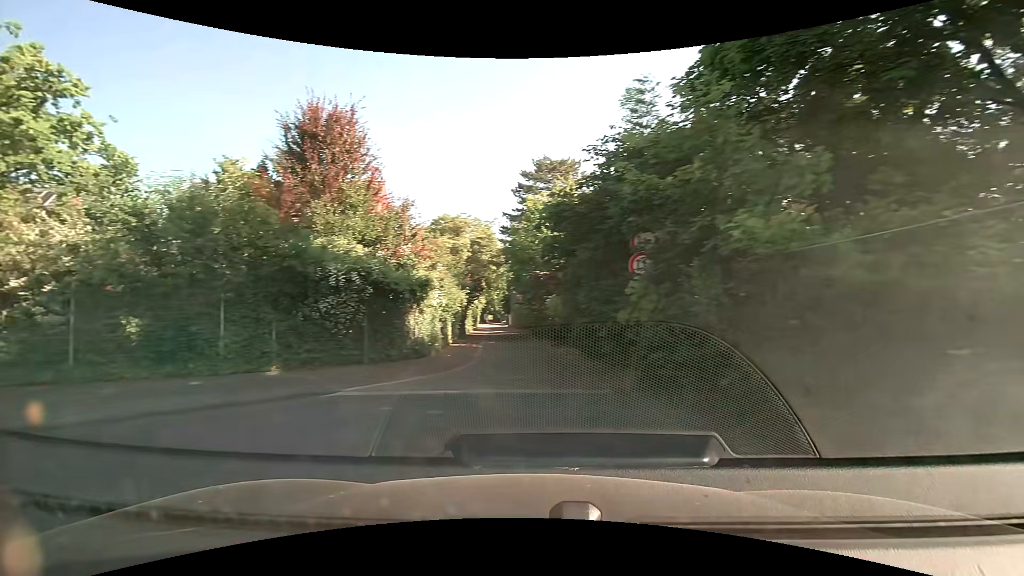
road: residential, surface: paved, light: Day
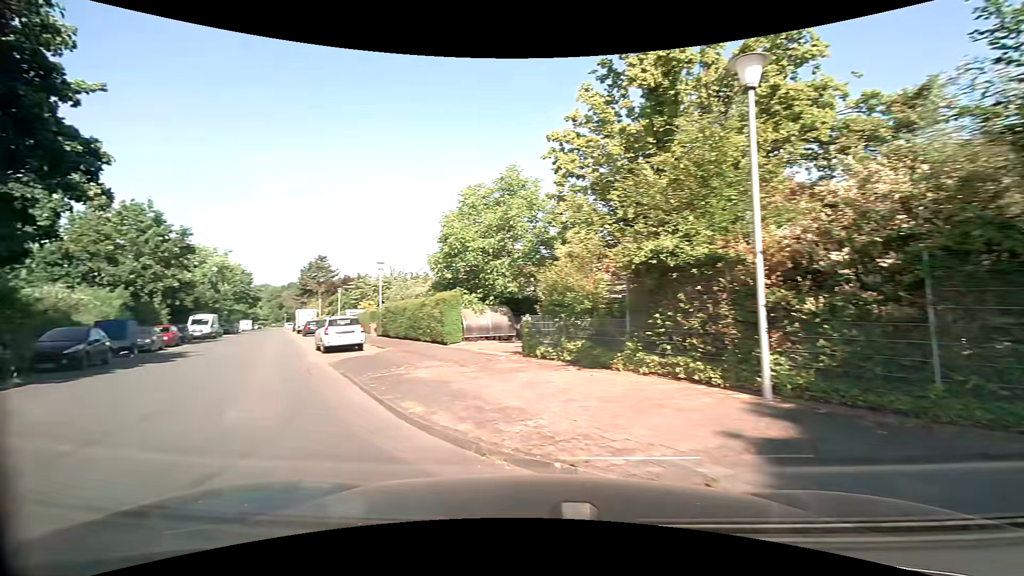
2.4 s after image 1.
(-3.3, +4.6) m; -69°
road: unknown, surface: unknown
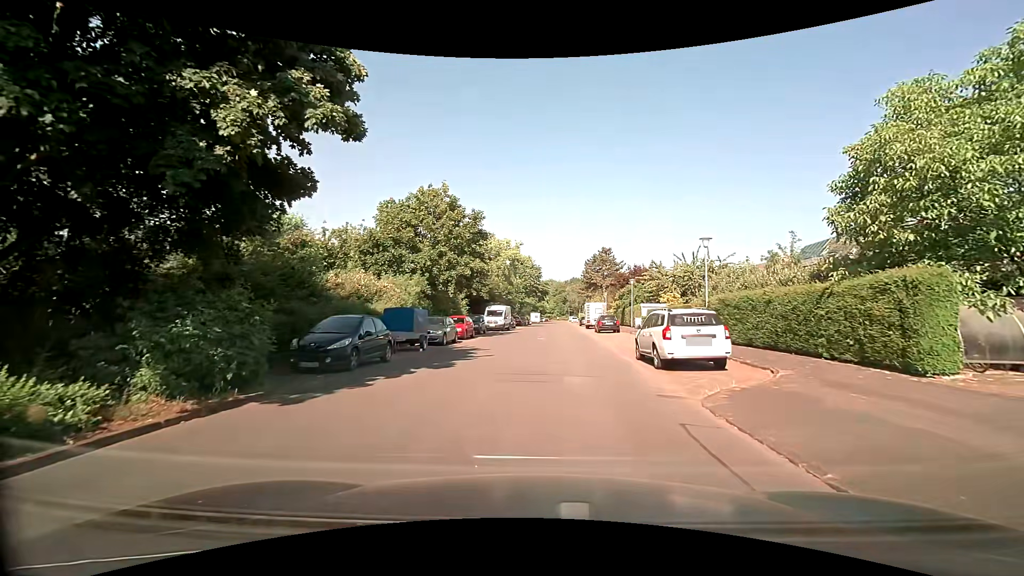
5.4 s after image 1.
(-4.3, +8.2) m; -34°
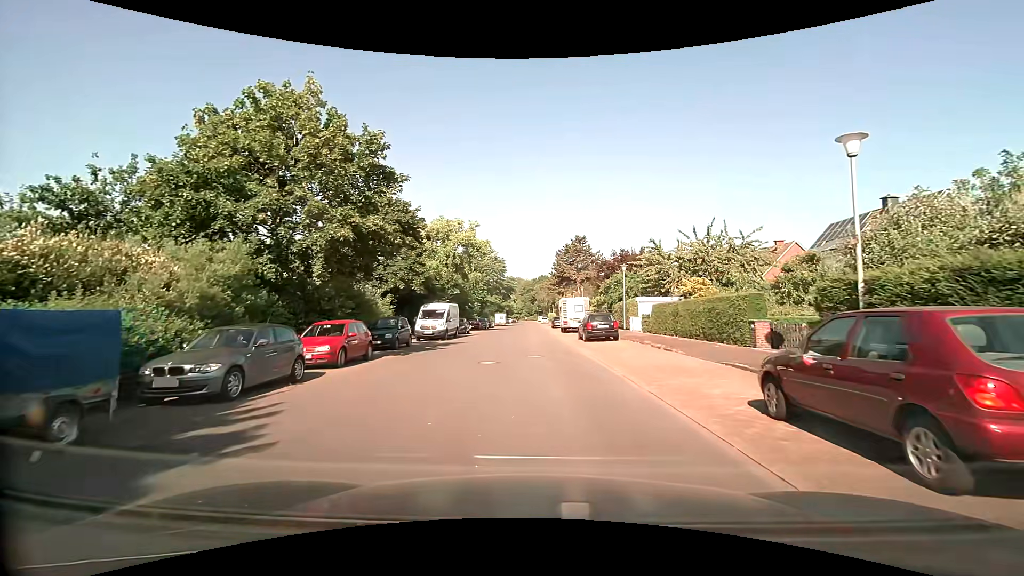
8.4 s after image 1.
(+0.7, +14.5) m; +3°
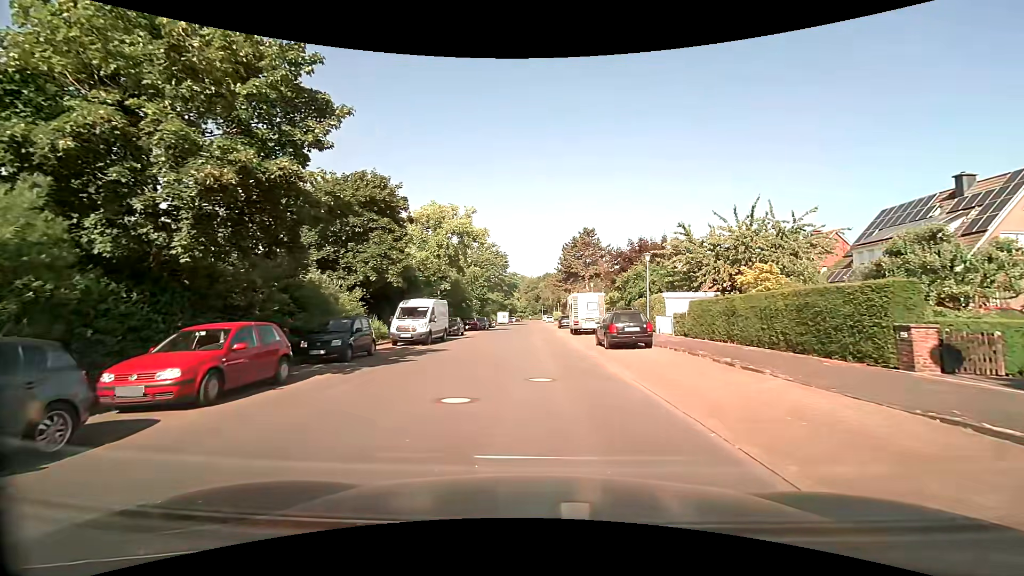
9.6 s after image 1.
(0.0, +6.4) m; -1°
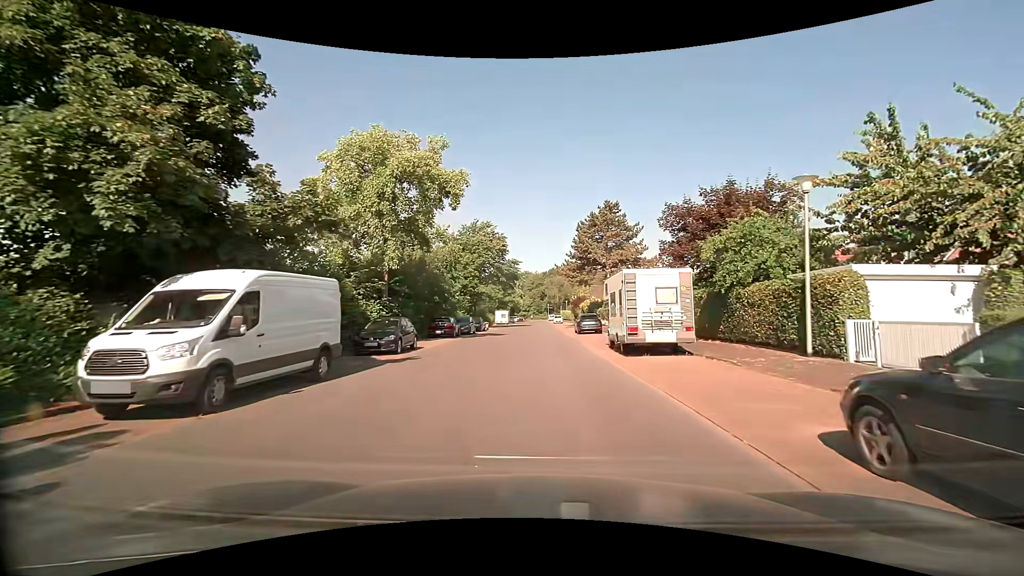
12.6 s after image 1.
(-0.1, +17.9) m; -1°
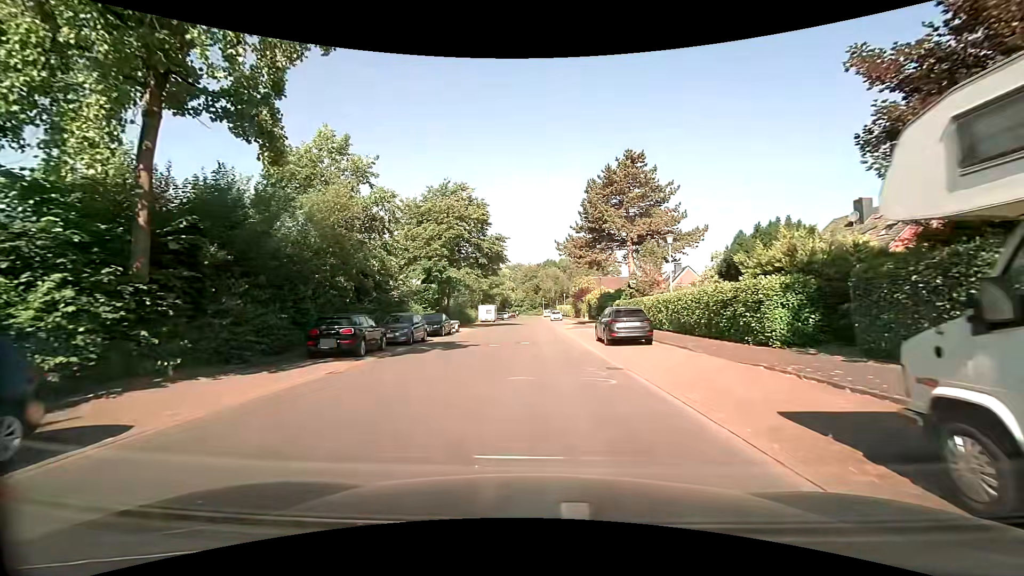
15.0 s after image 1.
(+0.2, +17.3) m; +1°
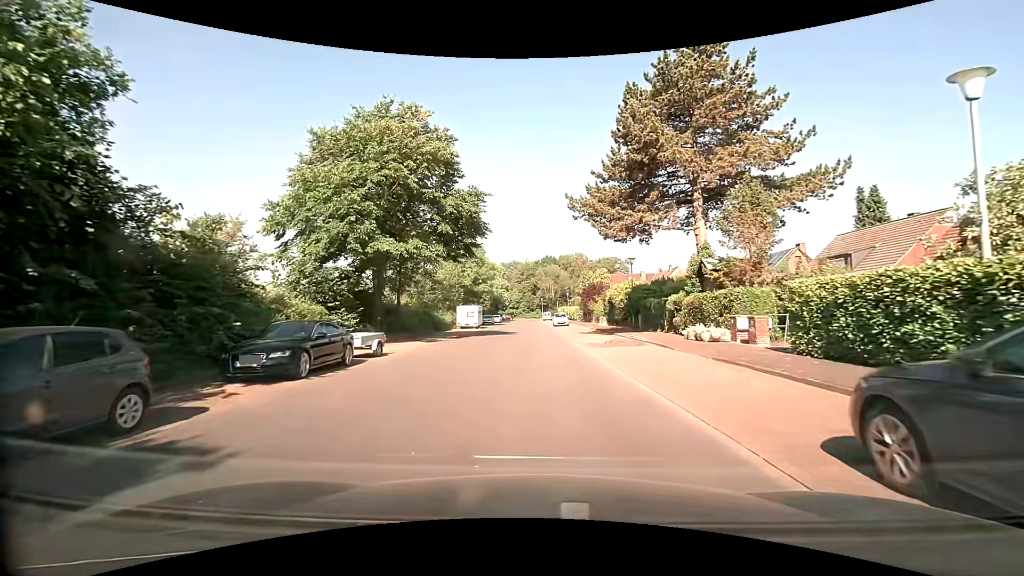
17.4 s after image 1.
(-0.1, +18.3) m; 0°
(0, +10) (0, +20) (0, +30) (0, +40) (0, +50) (0, +60) (-1, +70) (-1, +80) (-1, +90) (-1, +100) m
